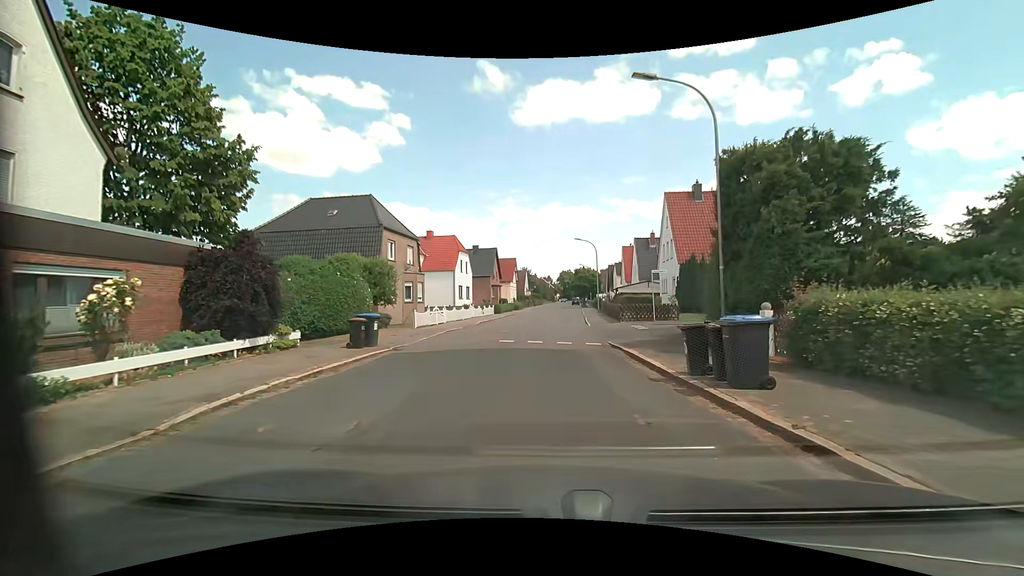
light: Day
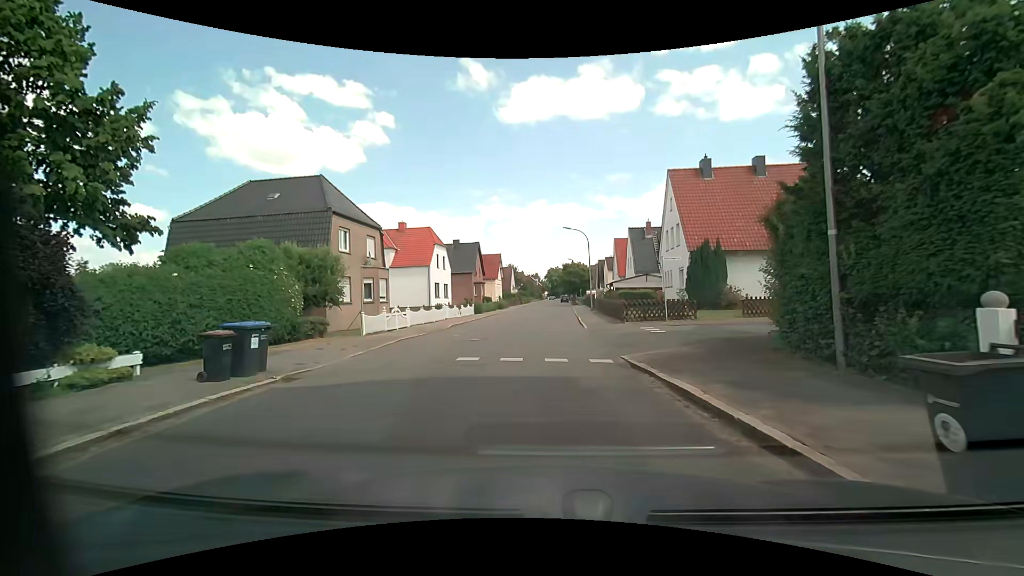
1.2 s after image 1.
(0.0, +6.0) m; +1°
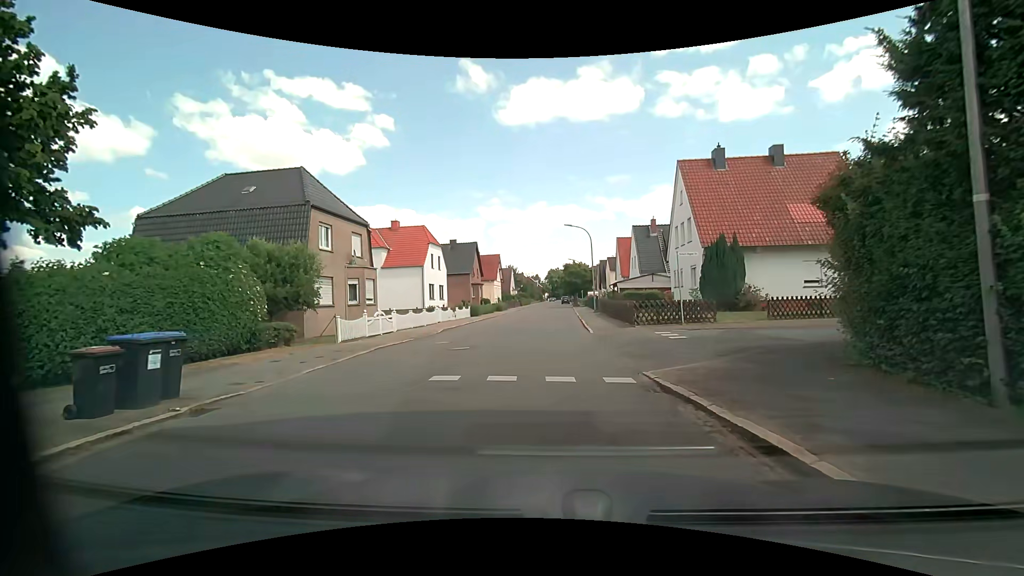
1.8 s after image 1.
(0.0, +2.6) m; -1°
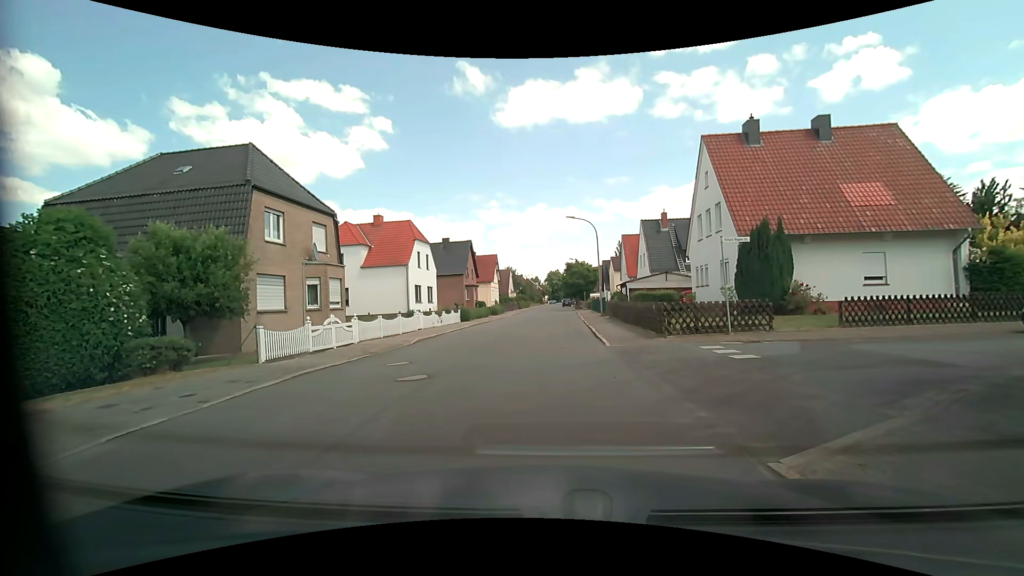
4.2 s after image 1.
(+0.1, +4.9) m; +1°
